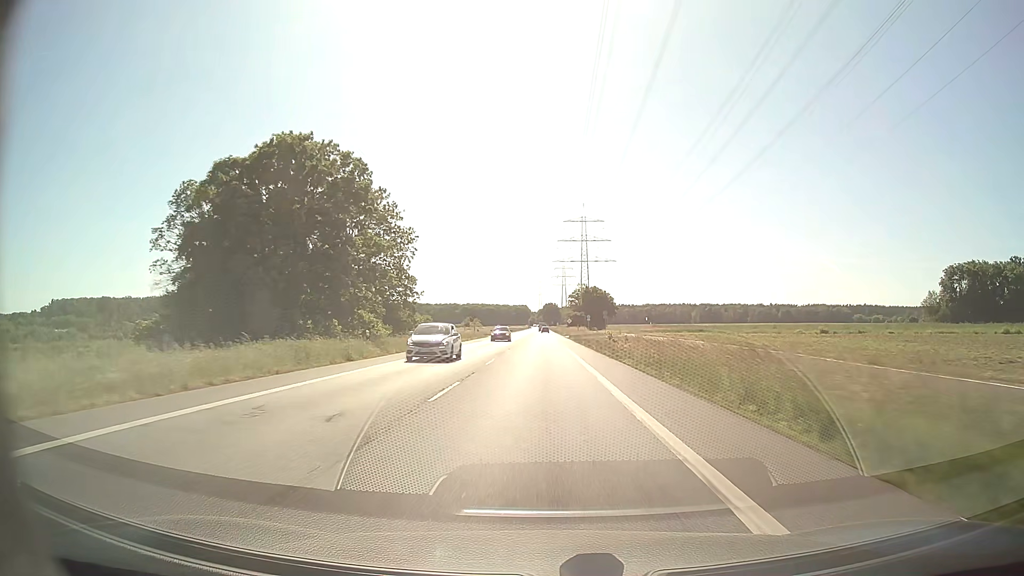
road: secondary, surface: asphalt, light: Day
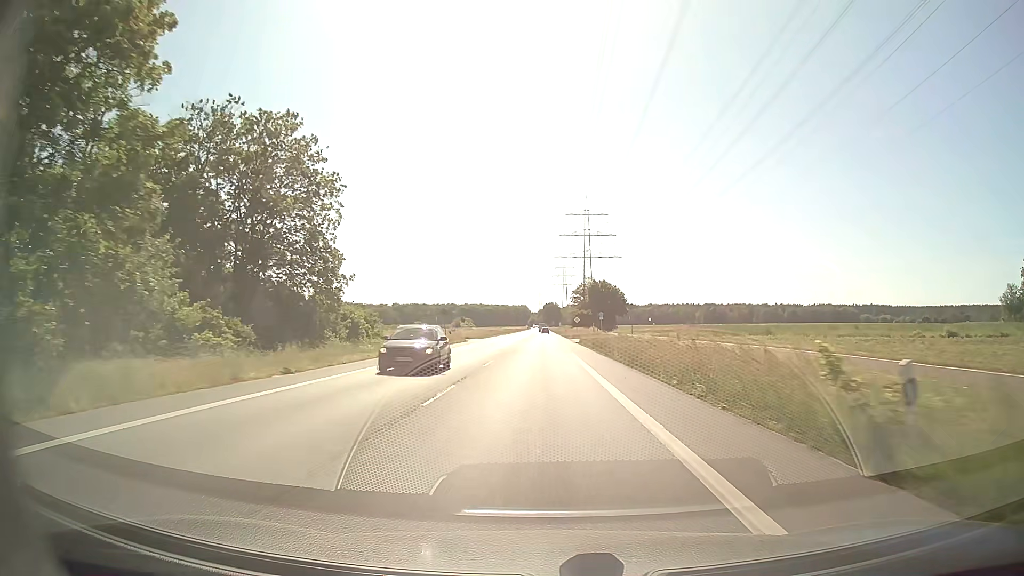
(0.0, +24.6) m; 0°
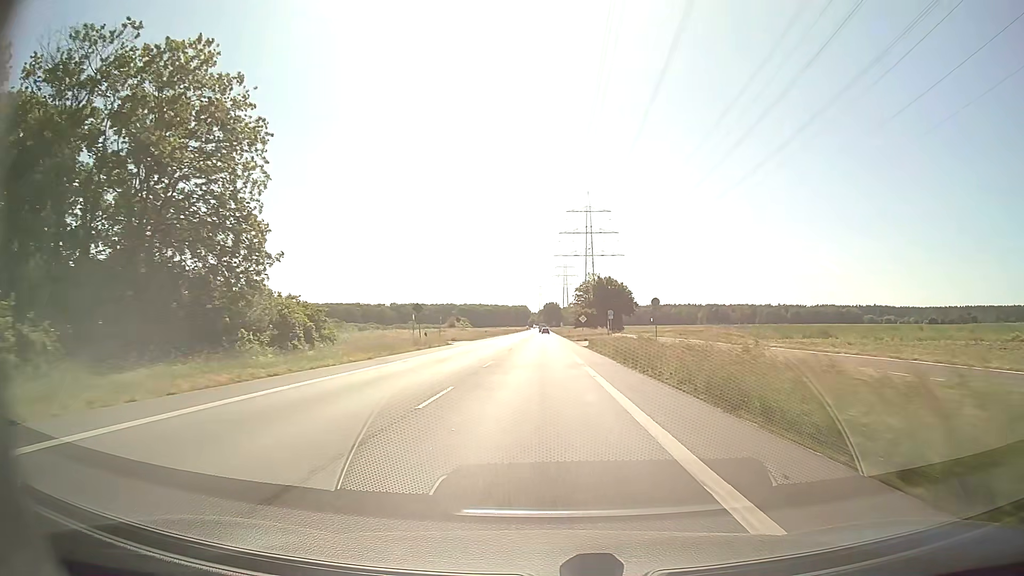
(0.0, +12.3) m; 0°
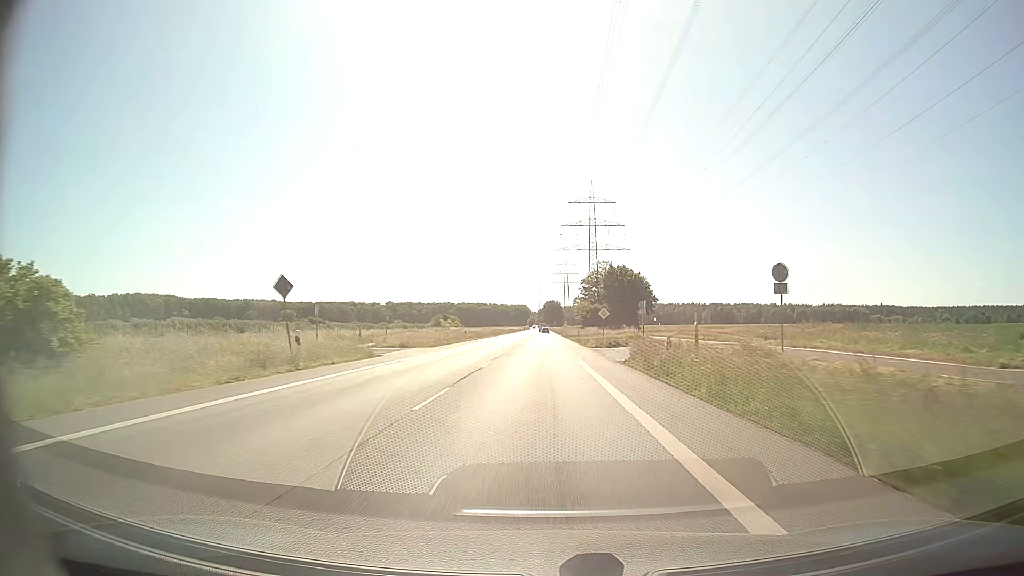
(-0.1, +24.6) m; 0°
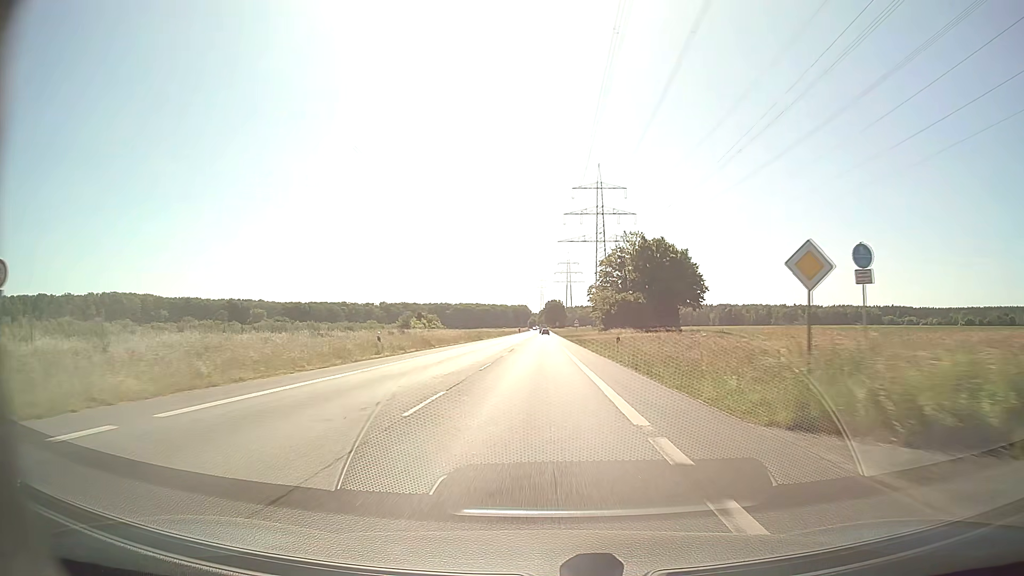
(-0.1, +36.8) m; 0°
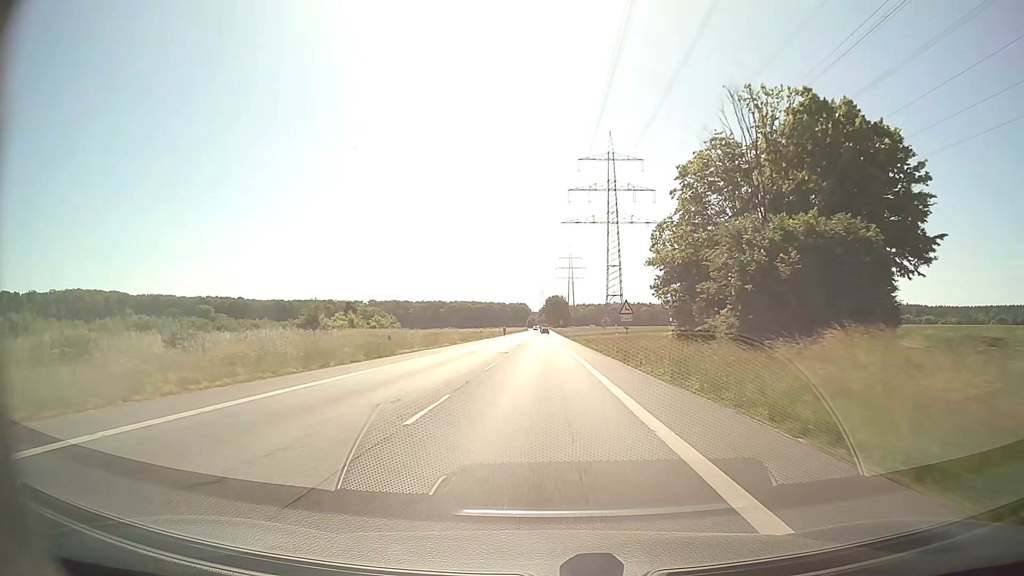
(-0.2, +49.1) m; 0°
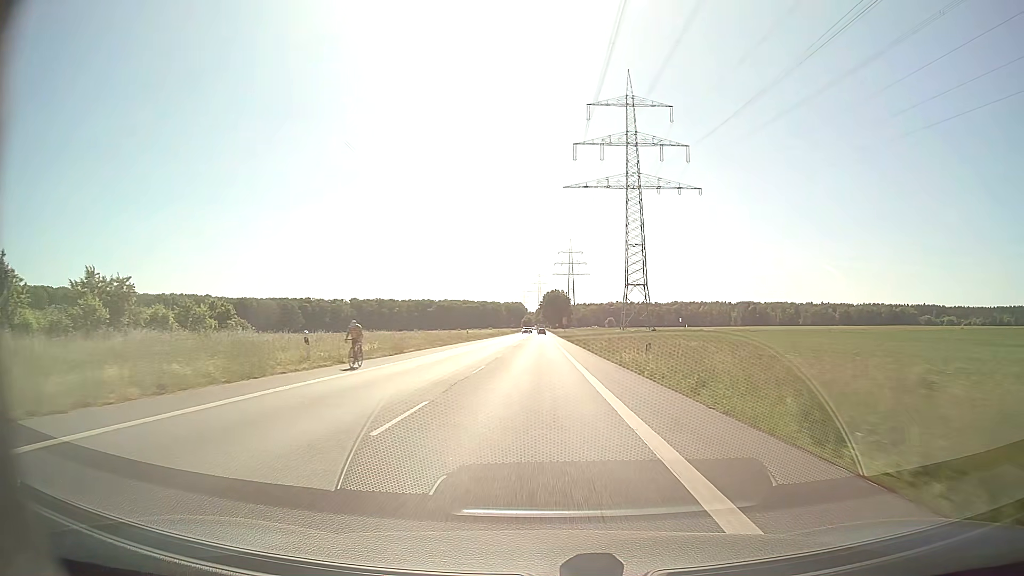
(+0.2, +61.4) m; 0°
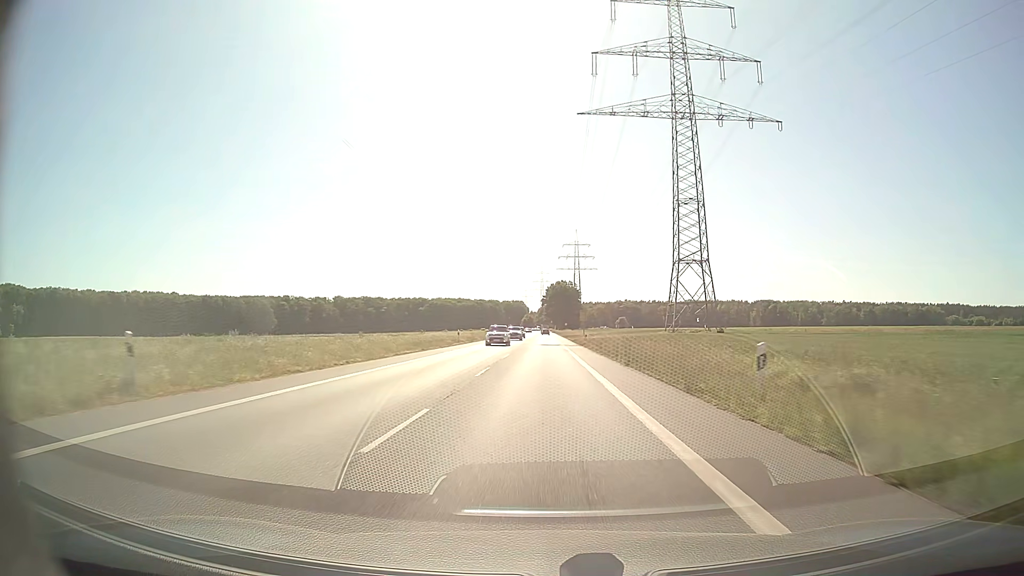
(-0.4, +61.4) m; 0°
(0, +10) (0, +20) (0, +30) (0, +40) (0, +50) (0, +60) (0, +70) (0, +80) (0, +90) (0, +100) m
